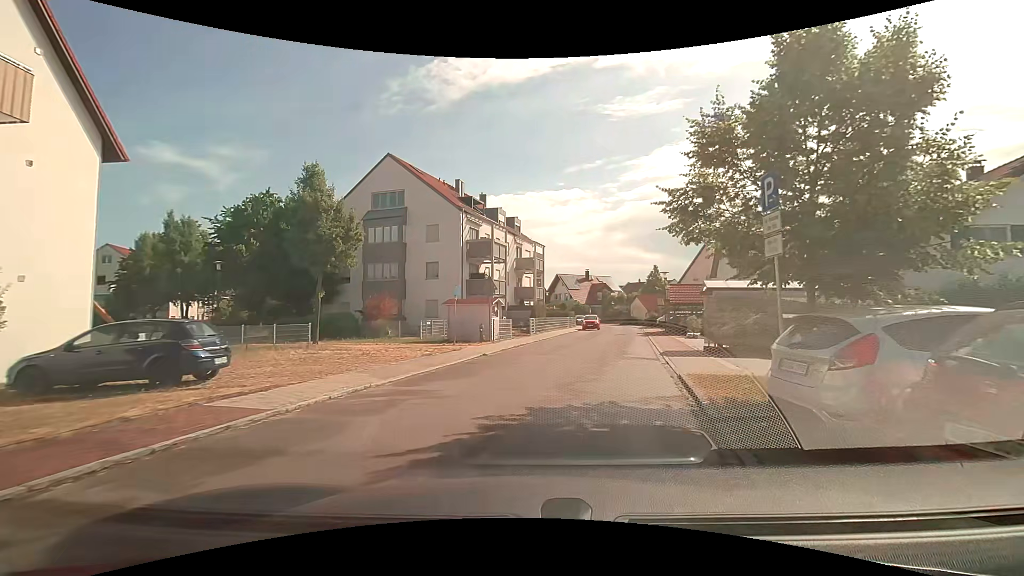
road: residential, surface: asphalt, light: Day
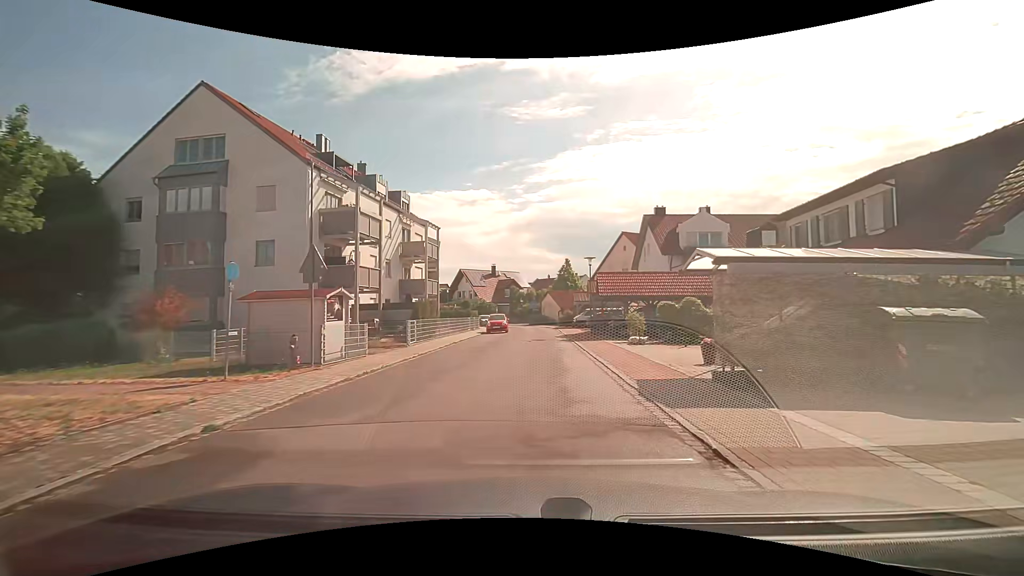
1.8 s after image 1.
(+1.0, +10.5) m; +11°
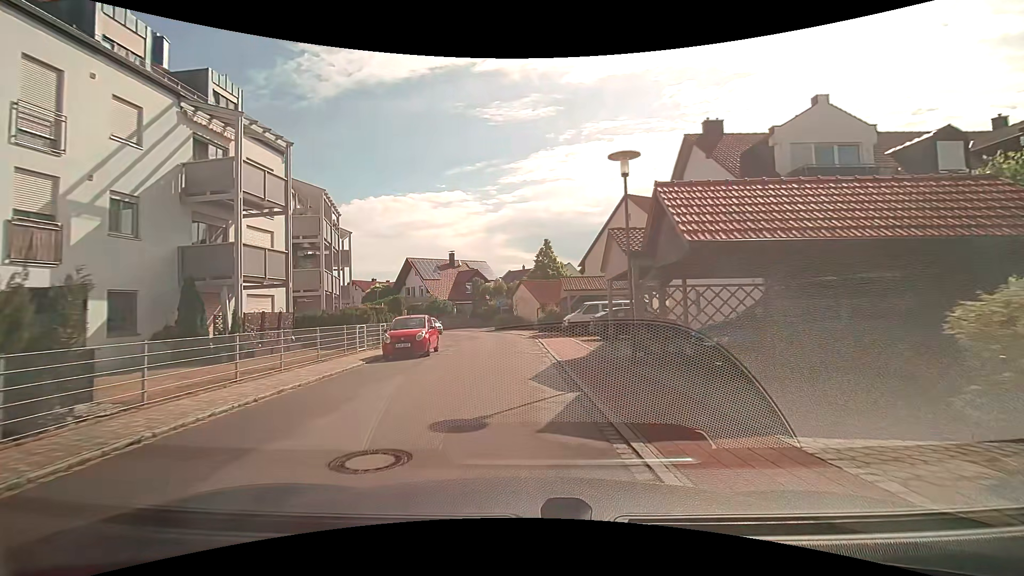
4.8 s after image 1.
(+0.8, +20.4) m; +2°
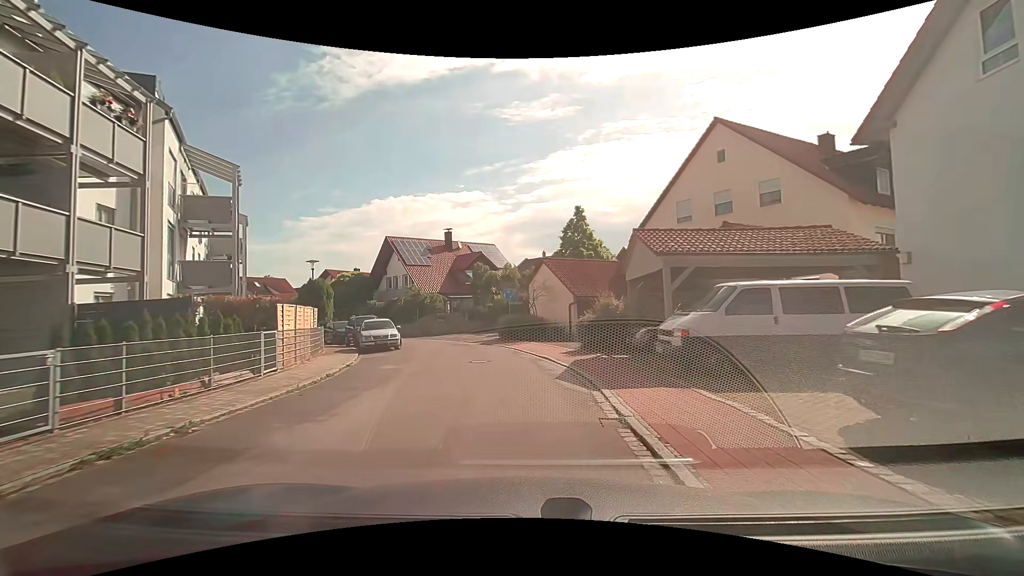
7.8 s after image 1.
(-0.1, +17.9) m; -1°
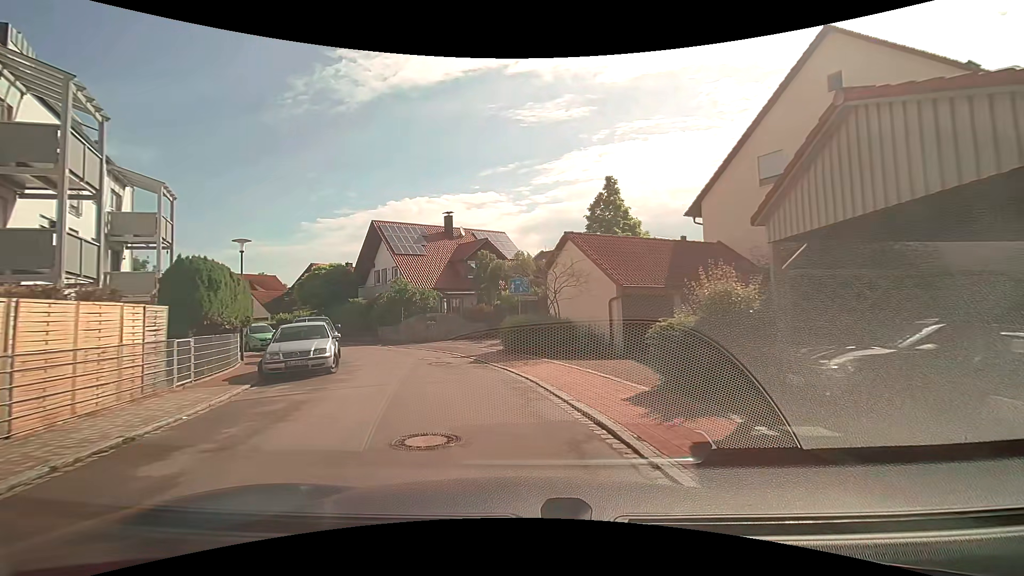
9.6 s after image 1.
(-0.2, +8.9) m; -3°
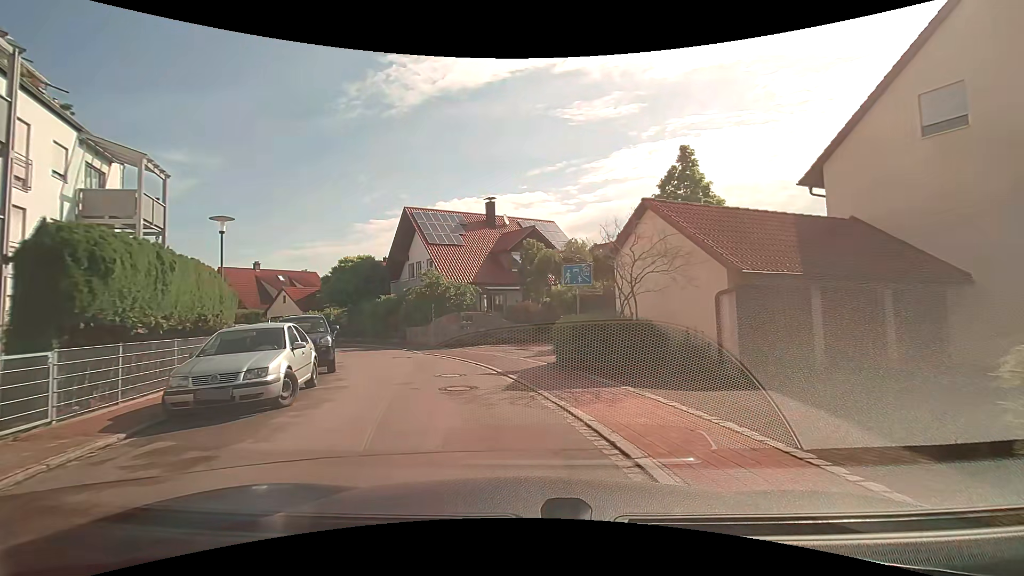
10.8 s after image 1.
(-0.2, +5.4) m; -6°
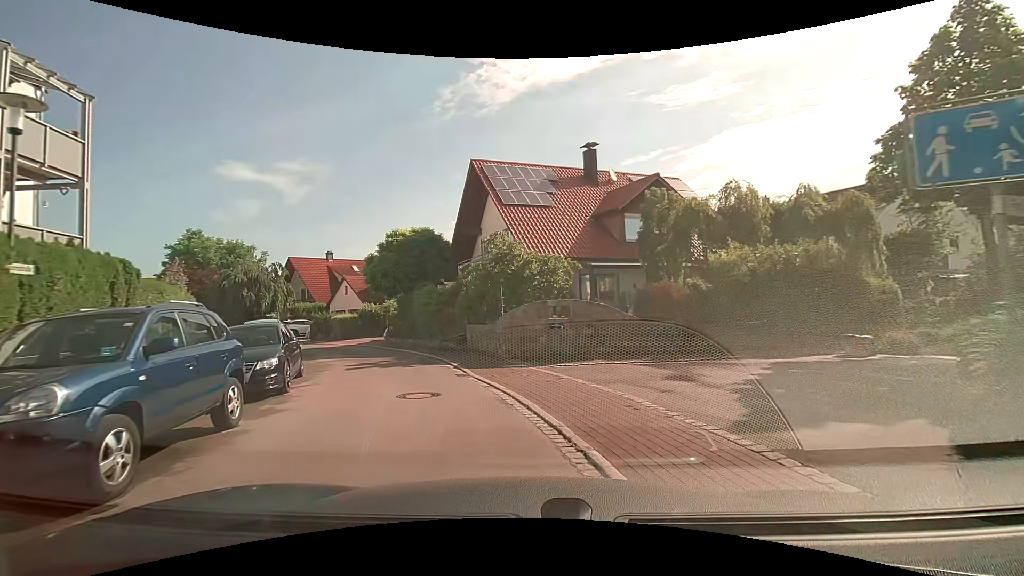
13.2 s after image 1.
(-0.7, +10.6) m; -10°
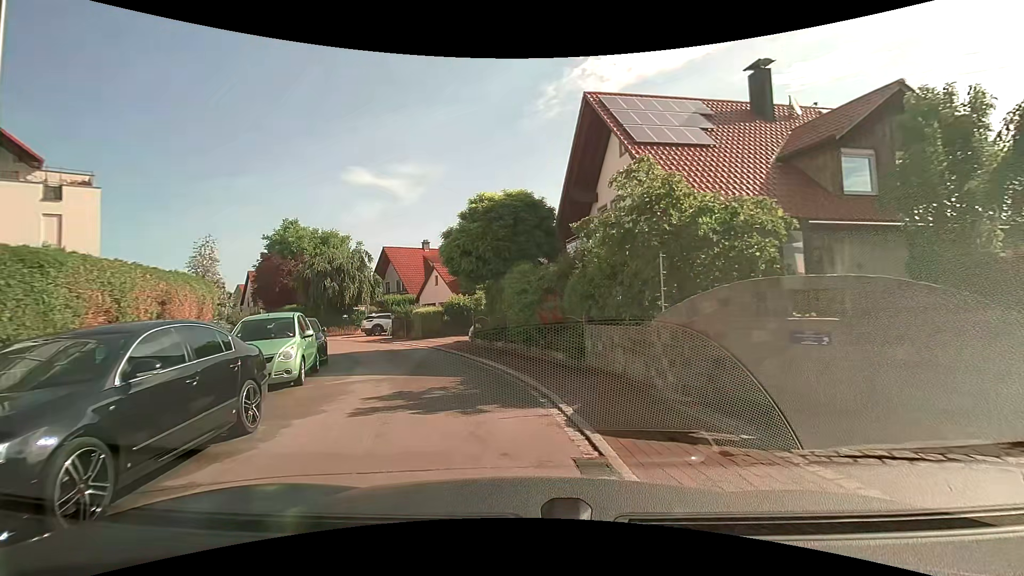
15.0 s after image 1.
(-0.8, +7.4) m; -13°
(-1, +10) (-4, +19) (-9, +28) (-15, +36) (-22, +43) (-30, +50) (-37, +57) (-44, +63) (-51, +70) (-59, +77) m
